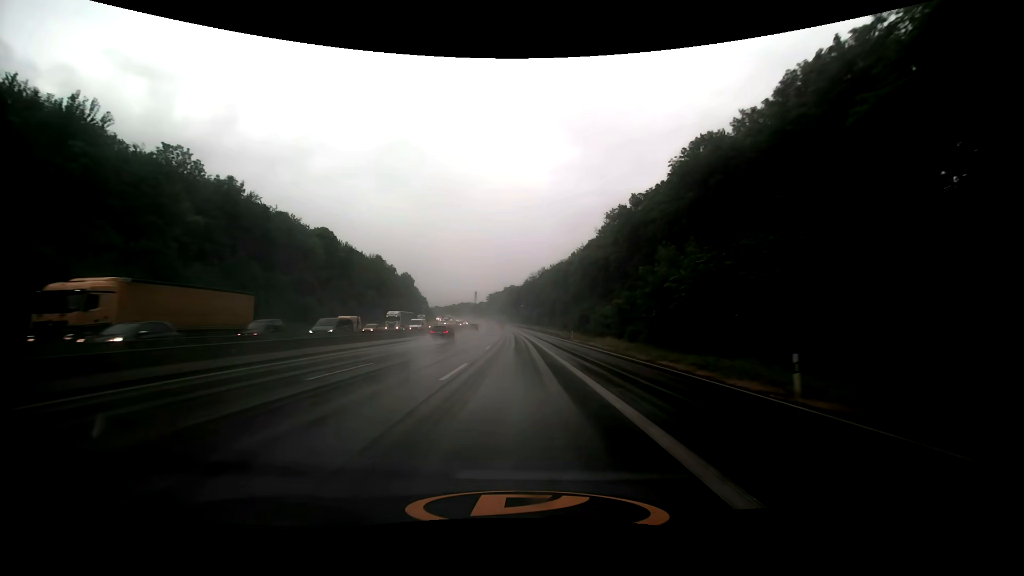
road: motorway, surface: asphalt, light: Day
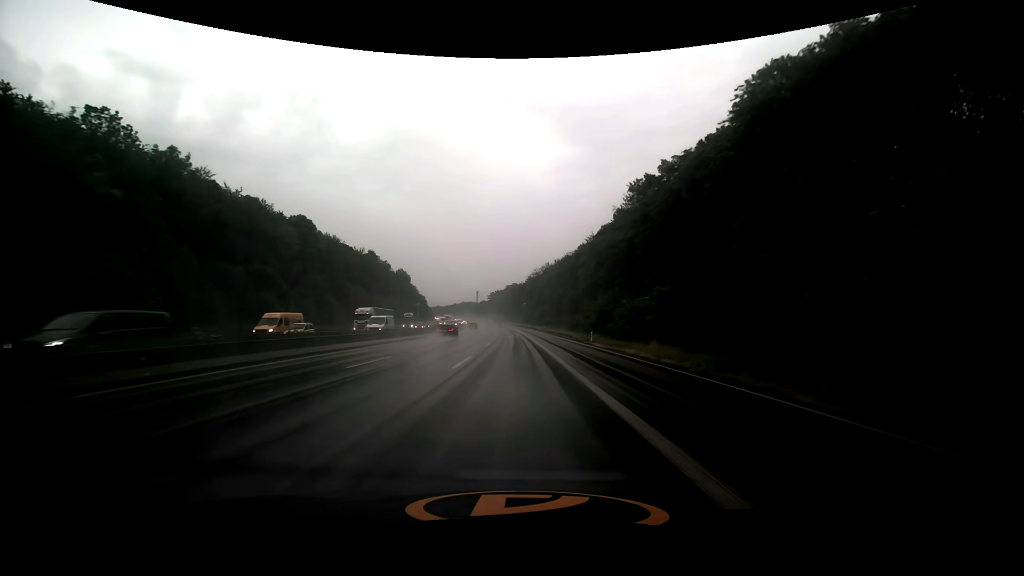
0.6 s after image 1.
(-0.1, +14.8) m; -1°
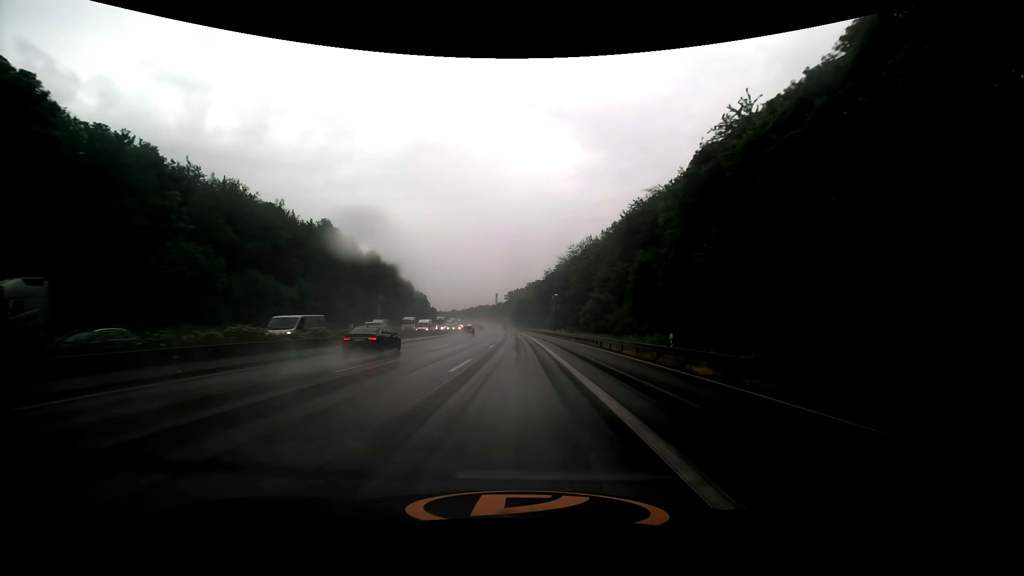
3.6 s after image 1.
(-1.5, +73.3) m; -2°
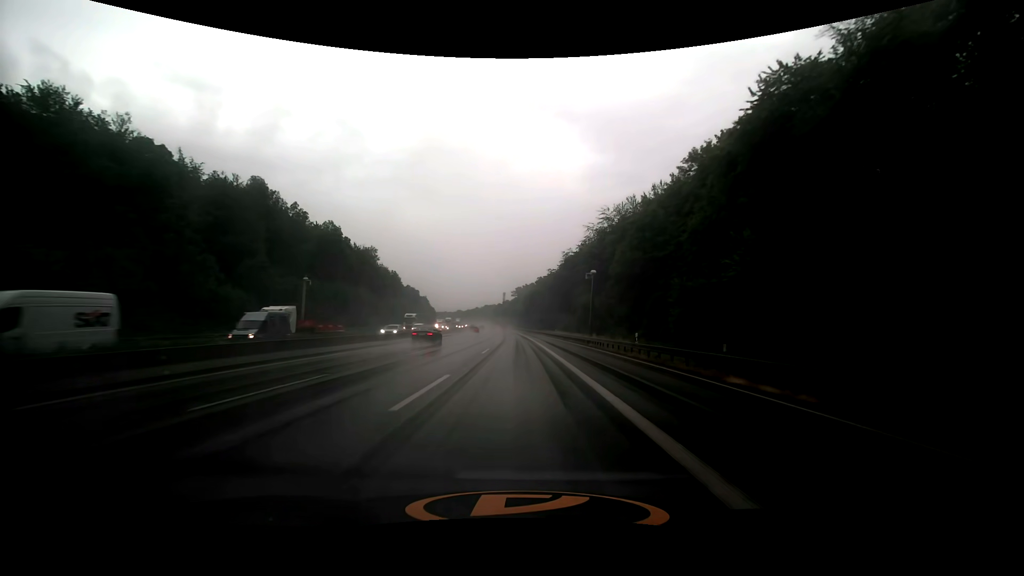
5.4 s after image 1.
(-0.6, +43.2) m; -1°
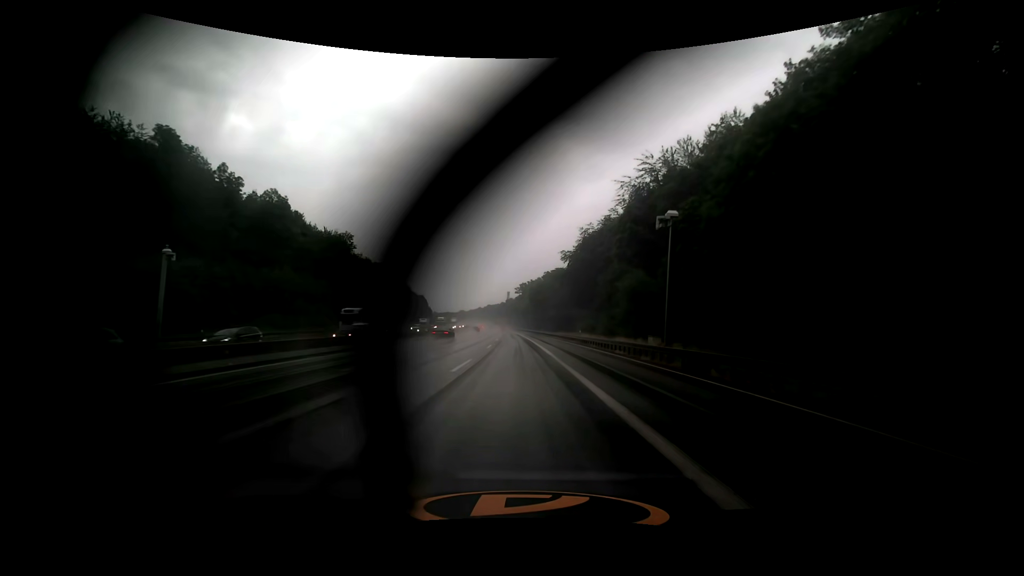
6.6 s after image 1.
(-0.1, +28.8) m; -1°
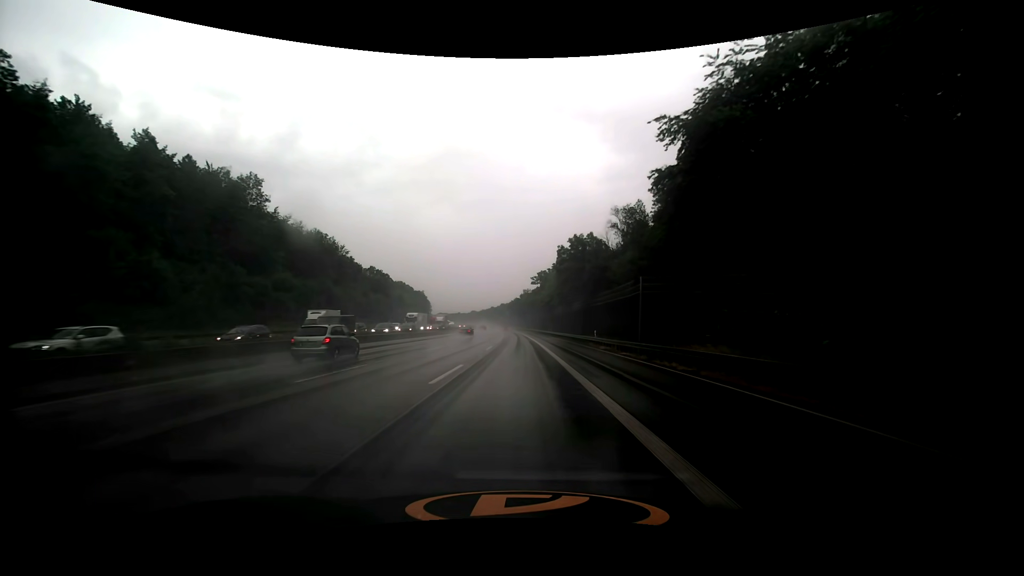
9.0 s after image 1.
(-0.8, +57.8) m; -2°
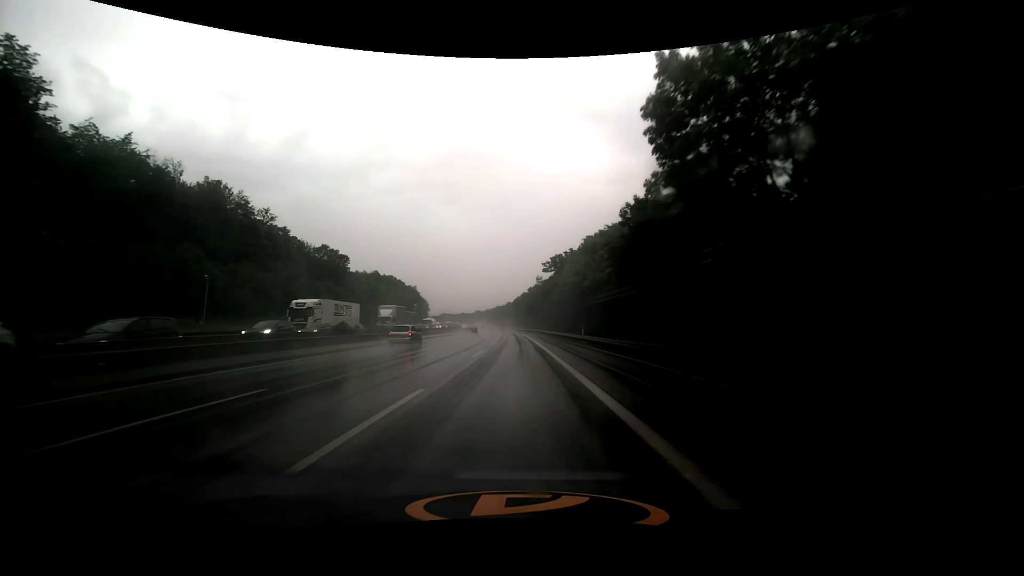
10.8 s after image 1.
(-0.4, +43.4) m; -1°
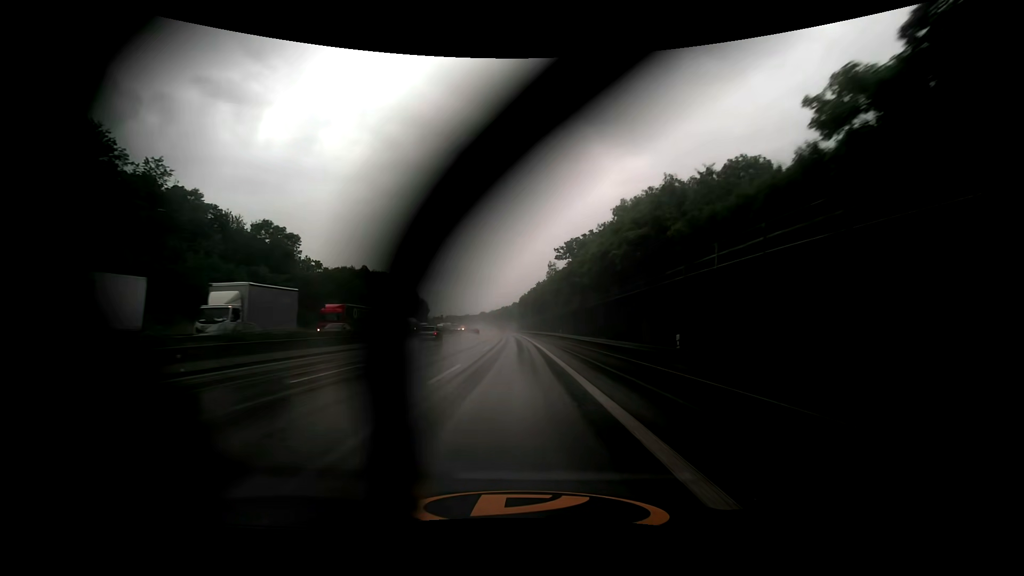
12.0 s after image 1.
(-0.2, +29.0) m; -1°
(0, +10) (0, +20) (0, +30) (0, +40) (0, +50) (-1, +60) (-1, +70) (-1, +80) (-2, +90) (-2, +100) m
